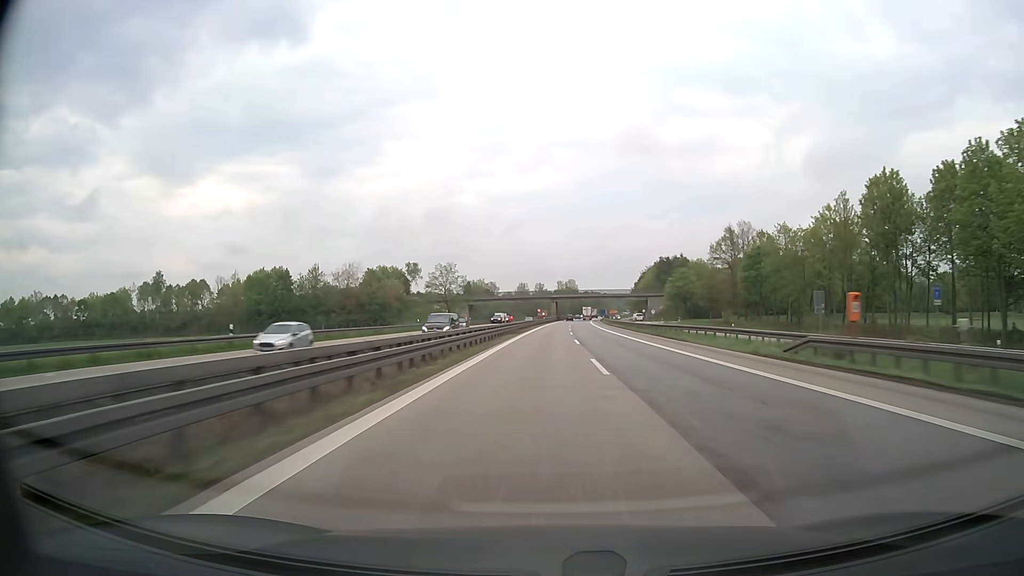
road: motorway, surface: asphalt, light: Day
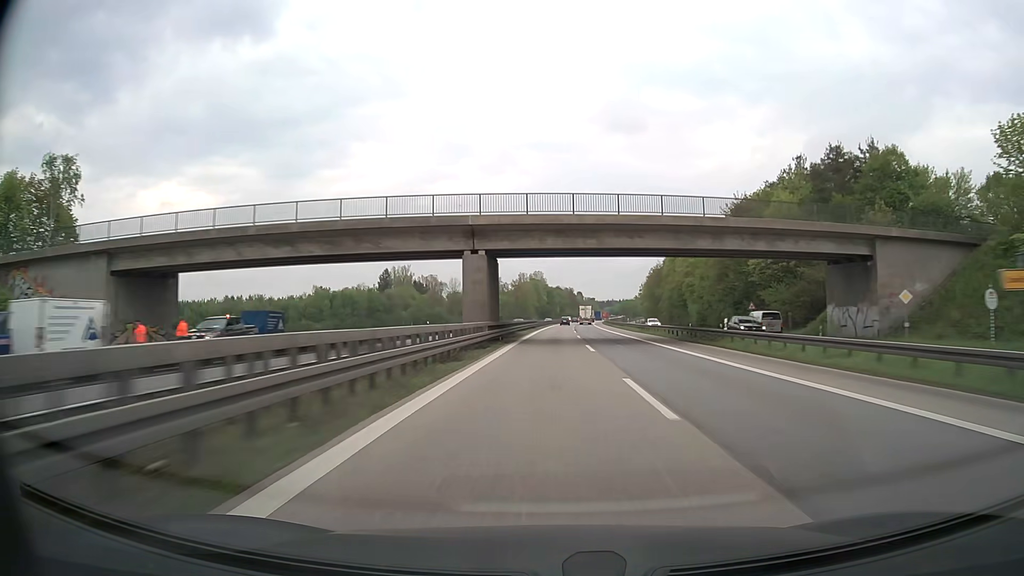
(+3.8, +135.4) m; +3°
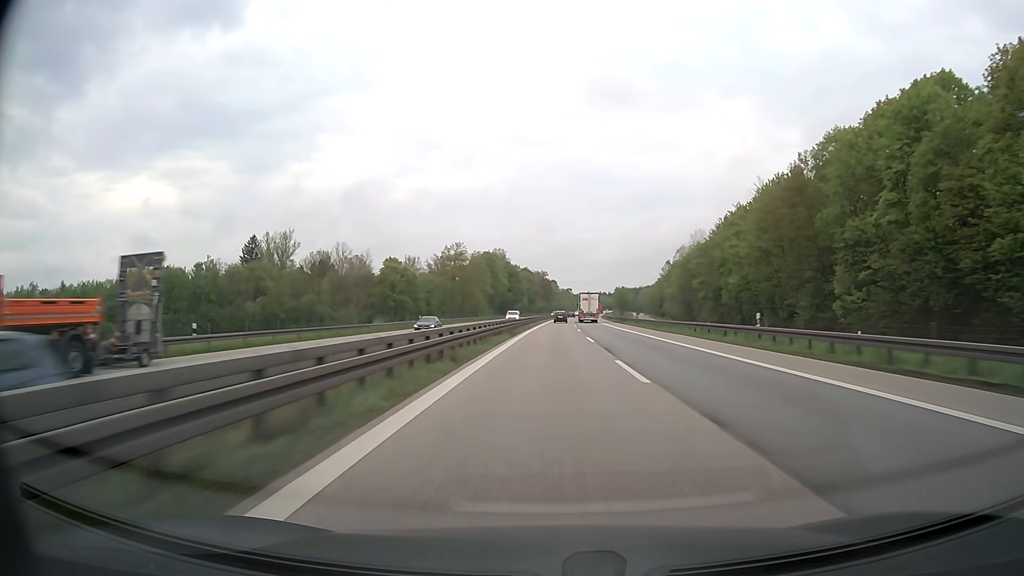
(+2.5, +106.2) m; +3°
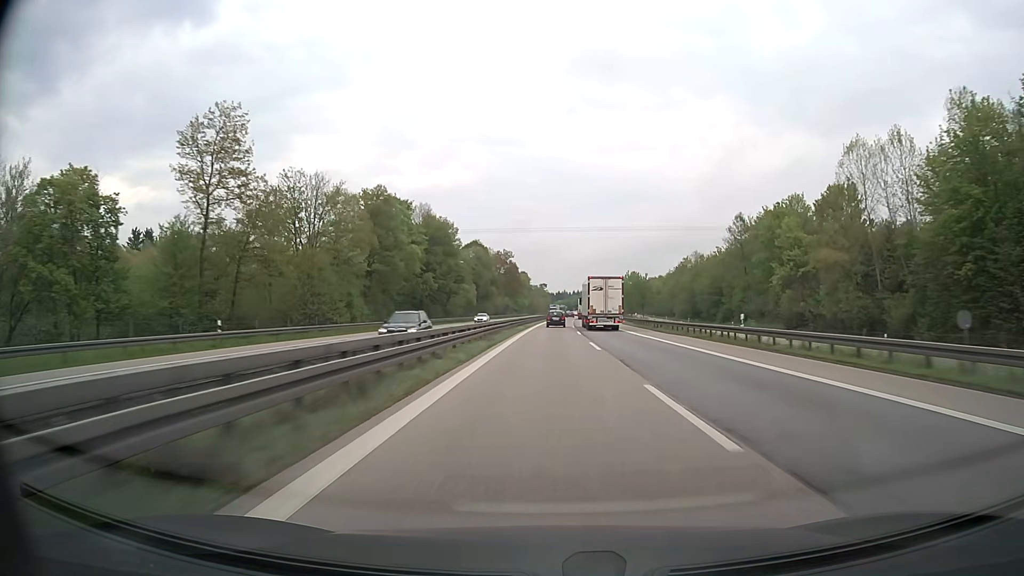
(+2.0, +97.6) m; +2°
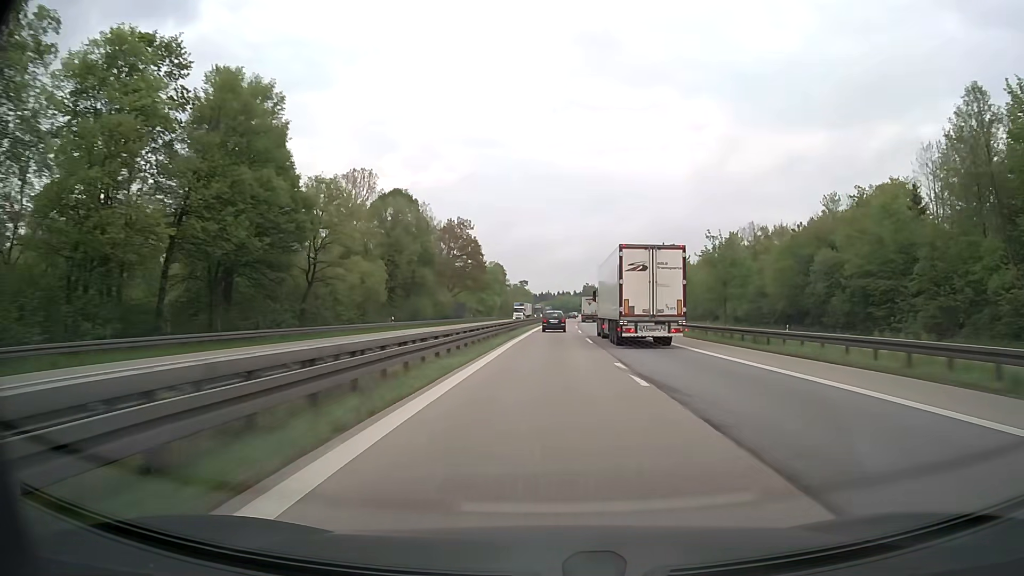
(+0.8, +66.7) m; +1°
(0, +10) (0, +20) (0, +30) (0, +40) (+1, +50) (+1, +60) (+1, +70) (+2, +80) (+2, +90) (+2, +100) m
